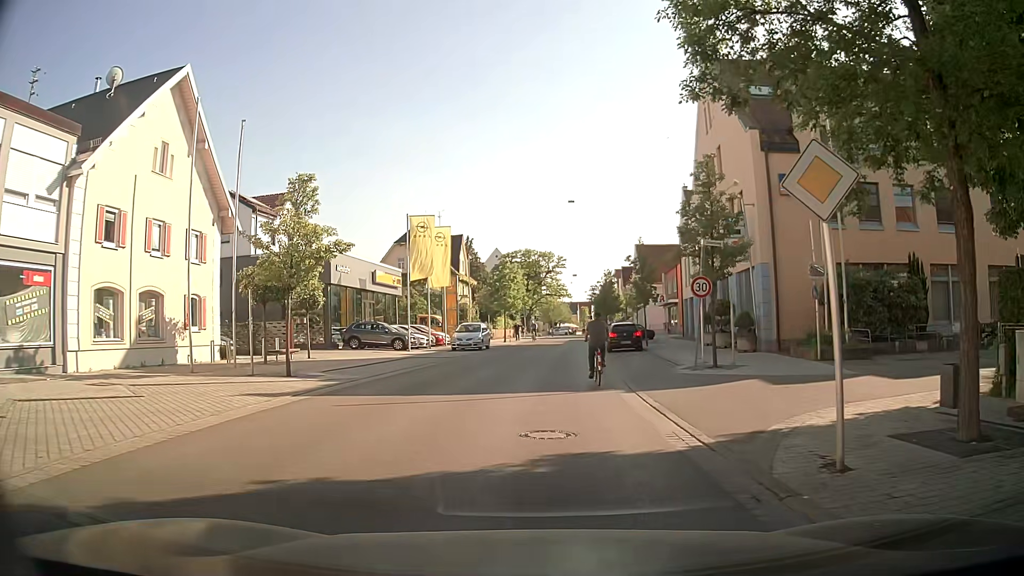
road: tertiary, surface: asphalt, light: Day
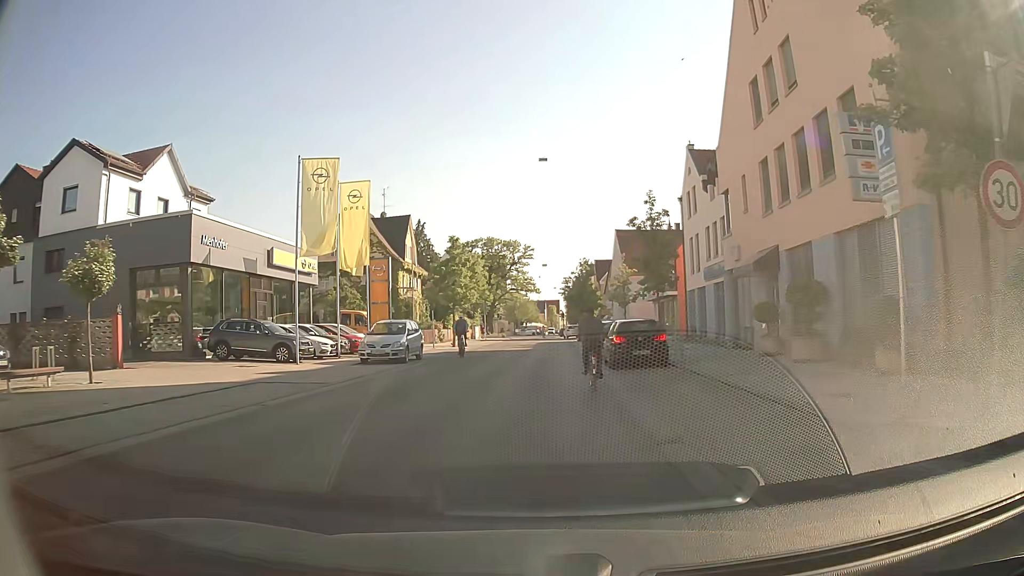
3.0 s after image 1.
(+0.2, +13.9) m; +3°
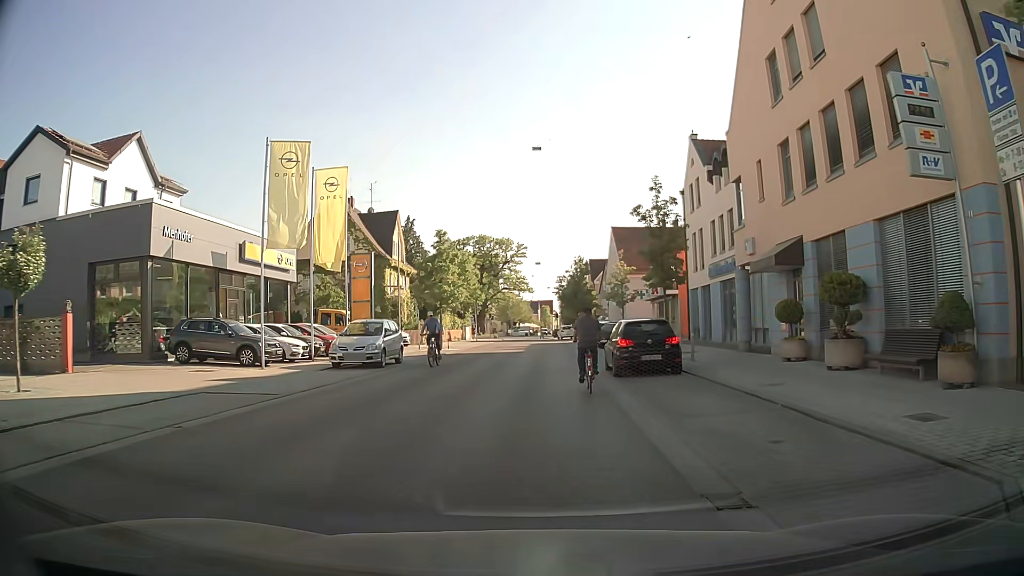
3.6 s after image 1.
(0.0, +2.7) m; -1°
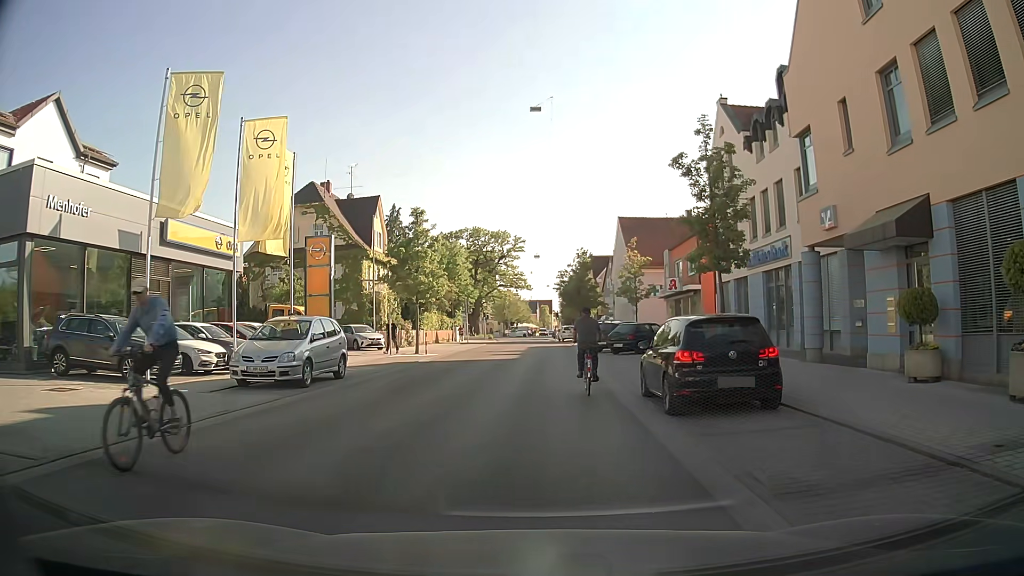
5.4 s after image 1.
(+0.1, +7.2) m; 0°
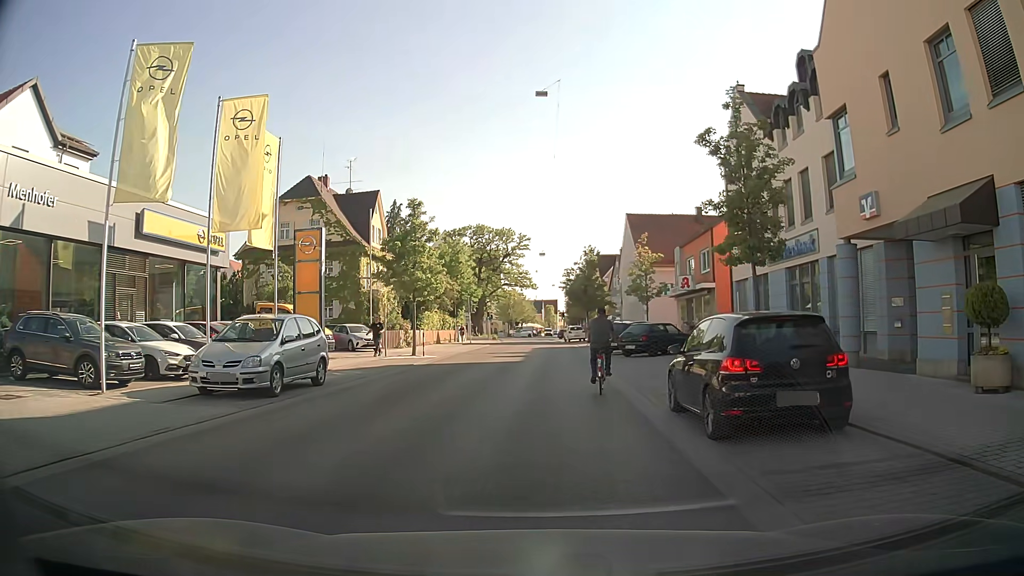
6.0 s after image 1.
(0.0, +2.1) m; 0°
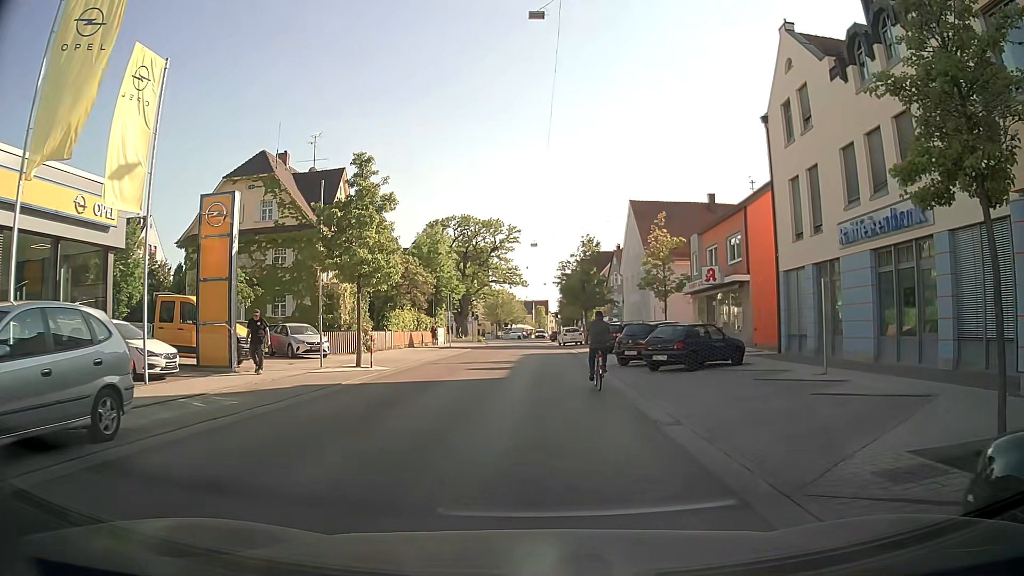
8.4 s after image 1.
(-0.1, +8.1) m; -1°
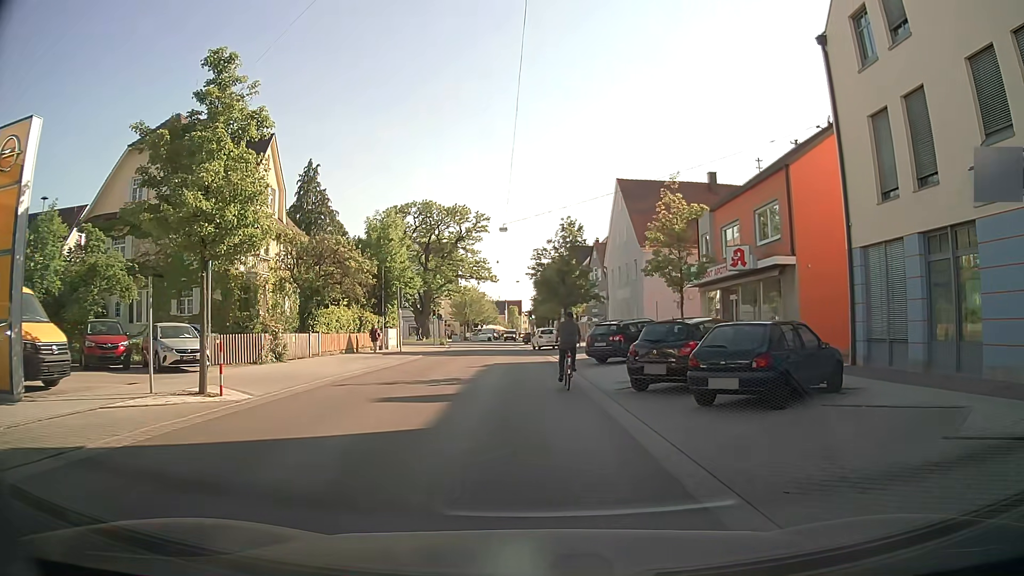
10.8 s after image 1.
(+0.4, +9.1) m; +3°
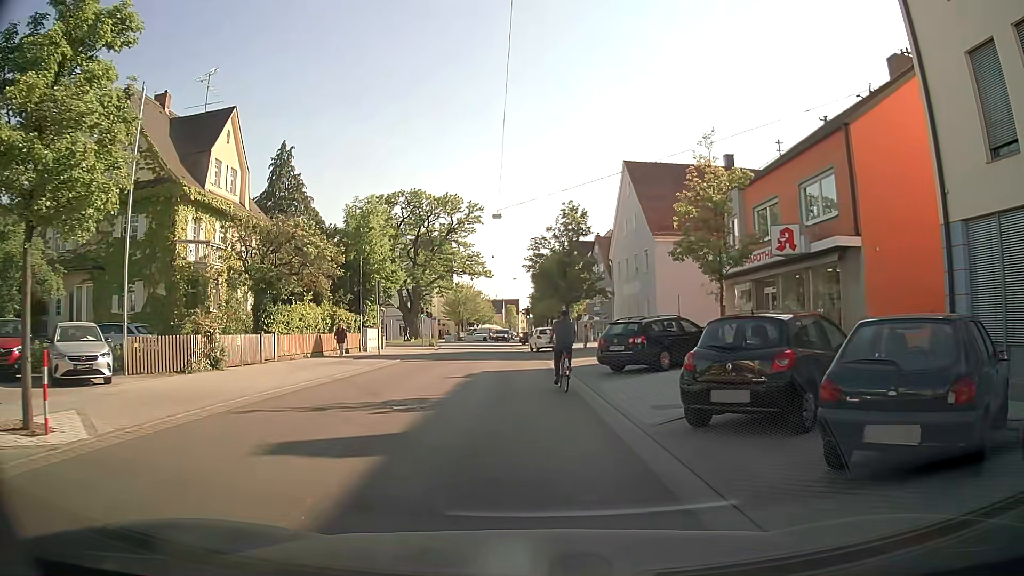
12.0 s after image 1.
(0.0, +5.3) m; +2°
